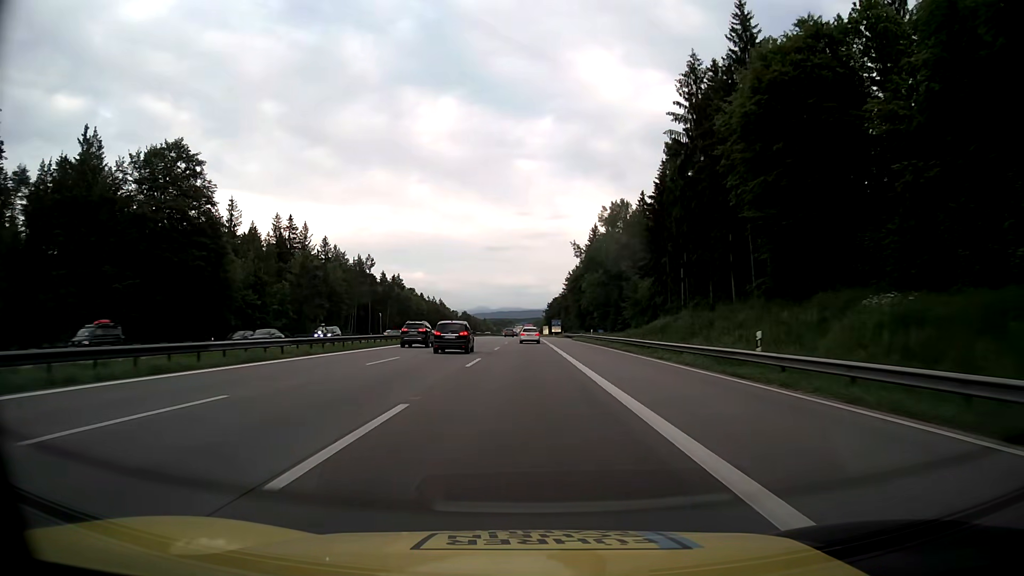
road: motorway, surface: asphalt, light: Day
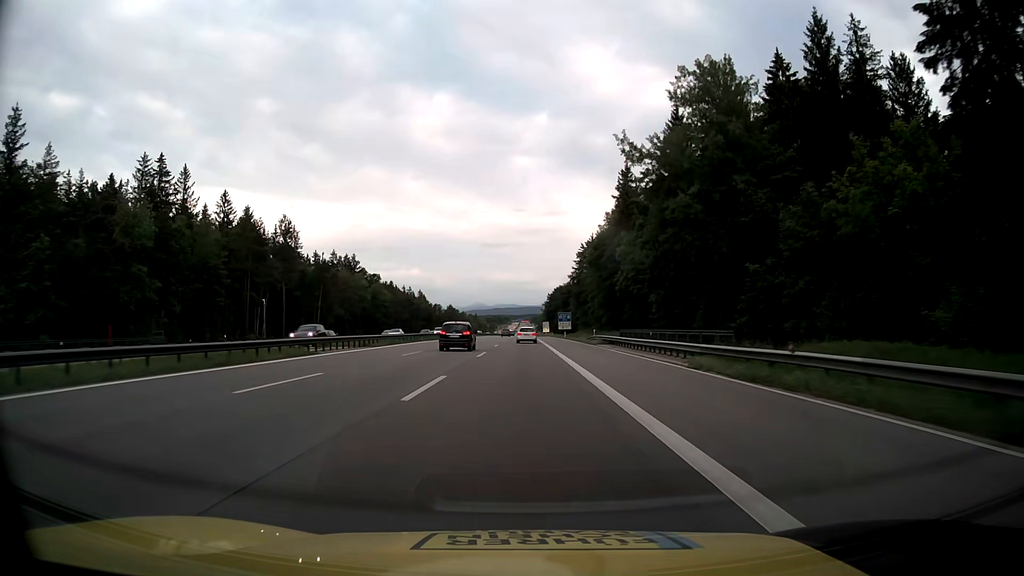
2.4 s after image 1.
(+0.1, +65.3) m; 0°
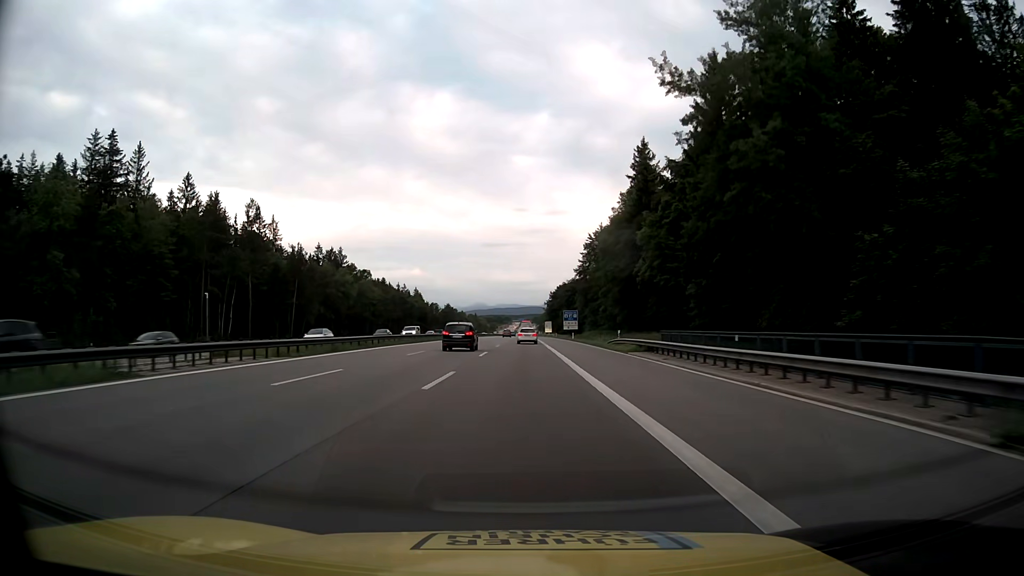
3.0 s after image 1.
(0.0, +16.4) m; 0°
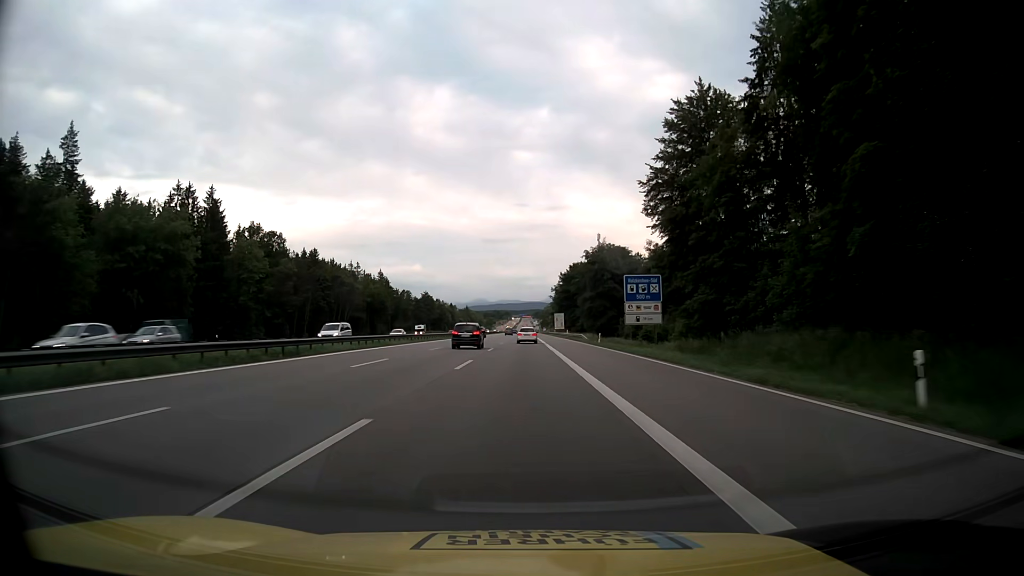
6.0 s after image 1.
(-0.2, +82.4) m; 0°
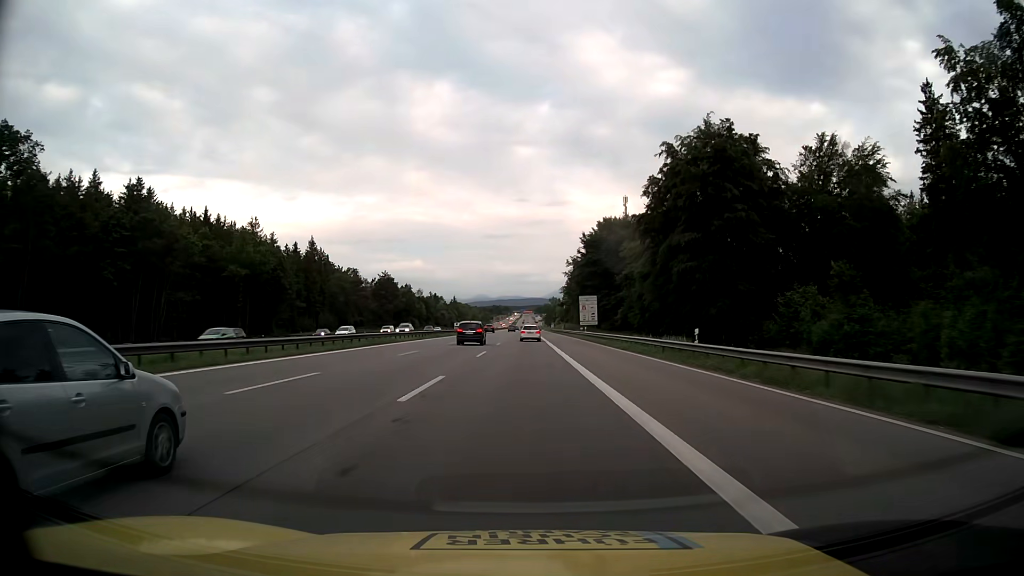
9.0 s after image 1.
(0.0, +82.5) m; 0°
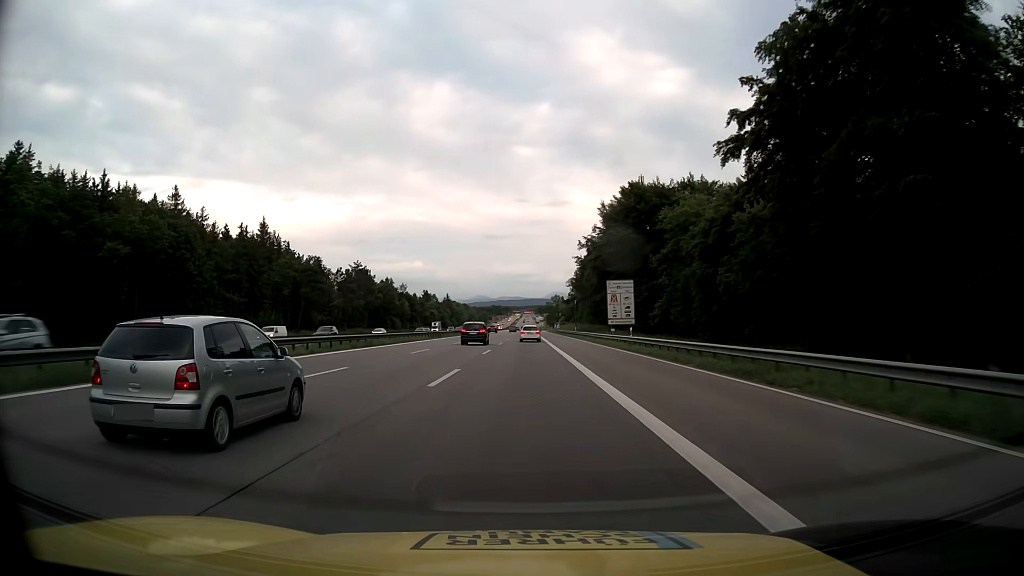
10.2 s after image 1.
(0.0, +32.9) m; 0°
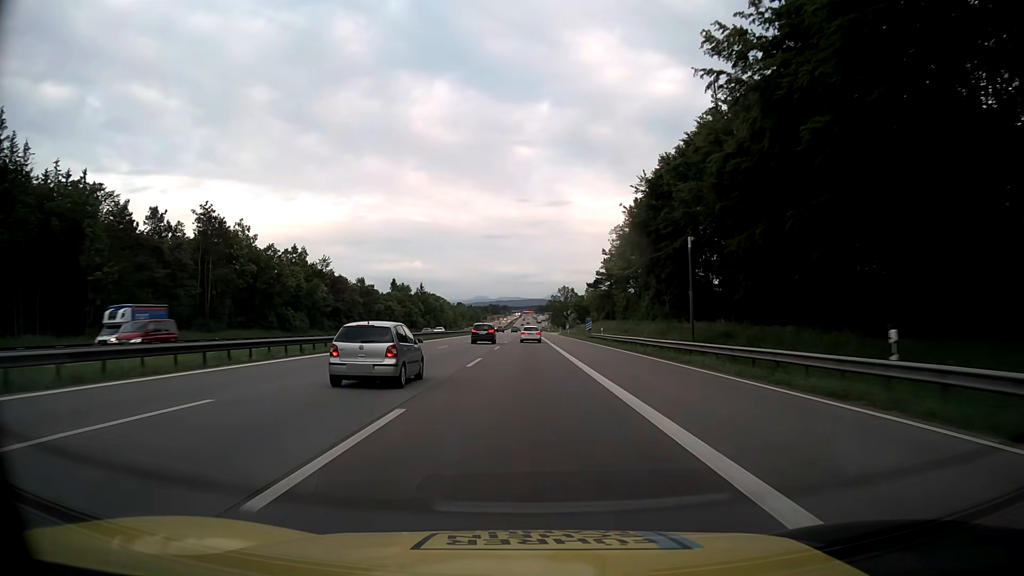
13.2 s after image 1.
(+0.1, +81.8) m; 0°
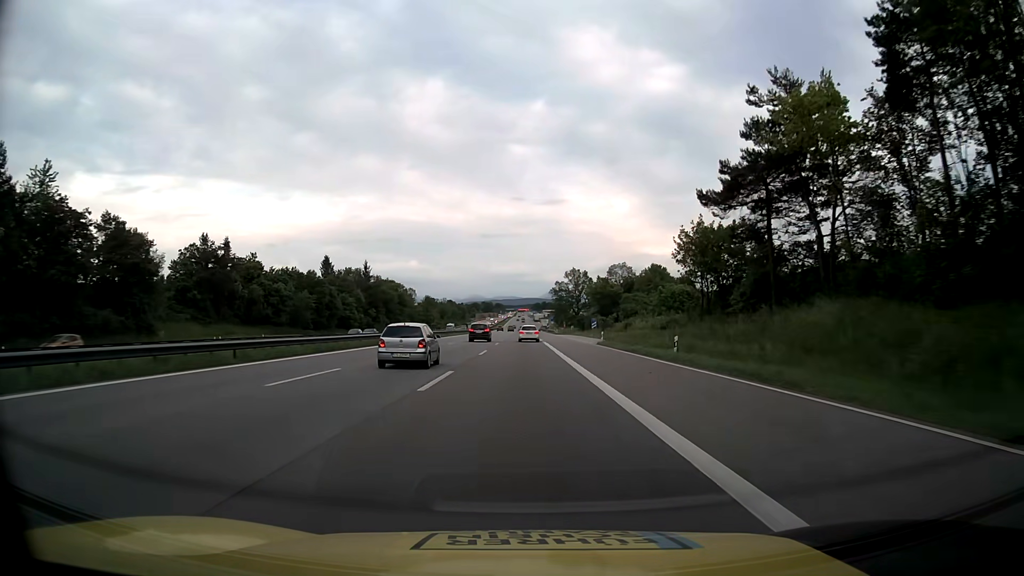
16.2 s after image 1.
(+0.2, +81.2) m; 0°
(0, +10) (0, +20) (0, +30) (0, +40) (0, +50) (0, +60) (0, +70) (0, +80) (0, +90) (0, +100) m
